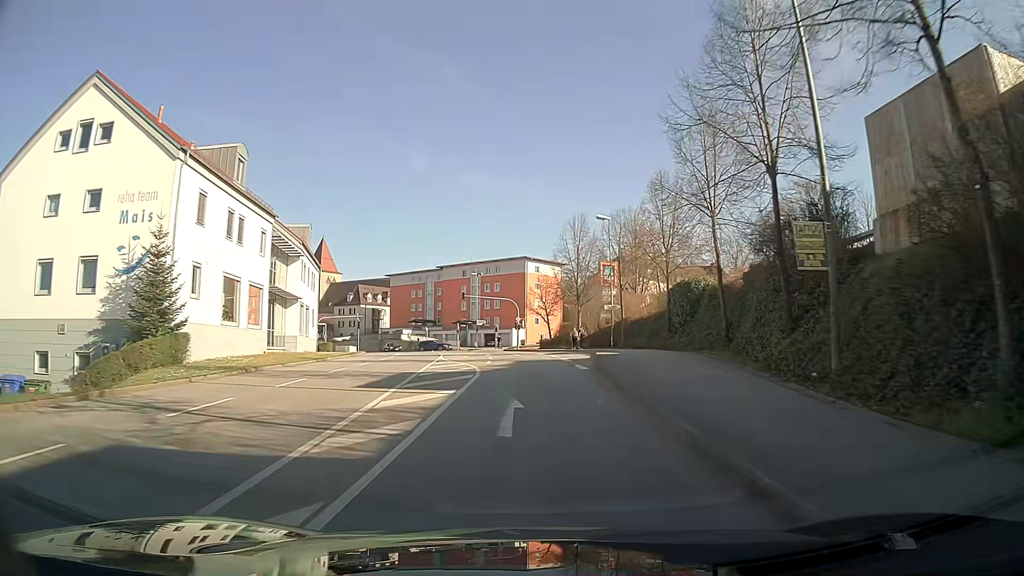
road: tertiary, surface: asphalt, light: Day
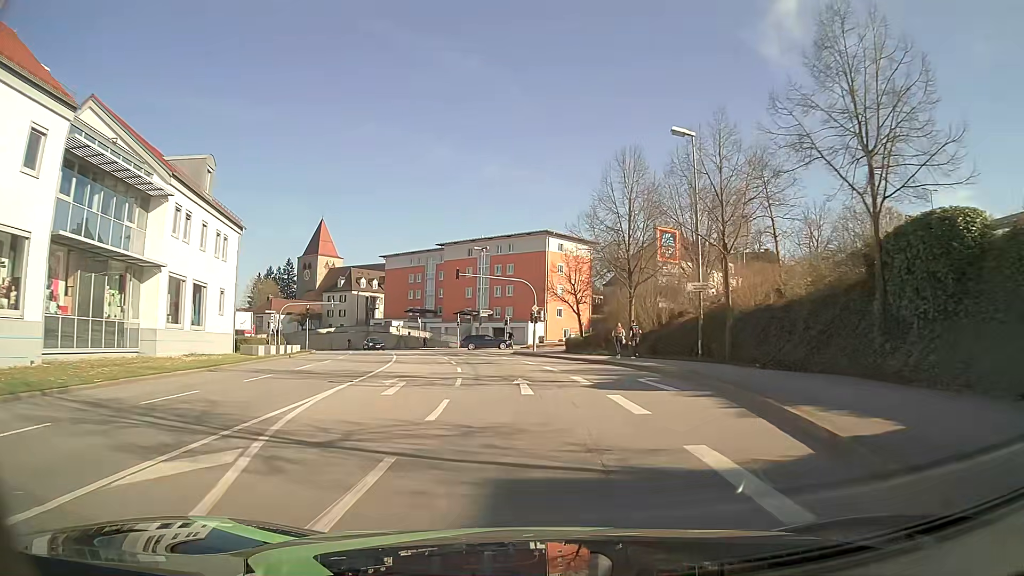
(-0.3, +22.8) m; -2°
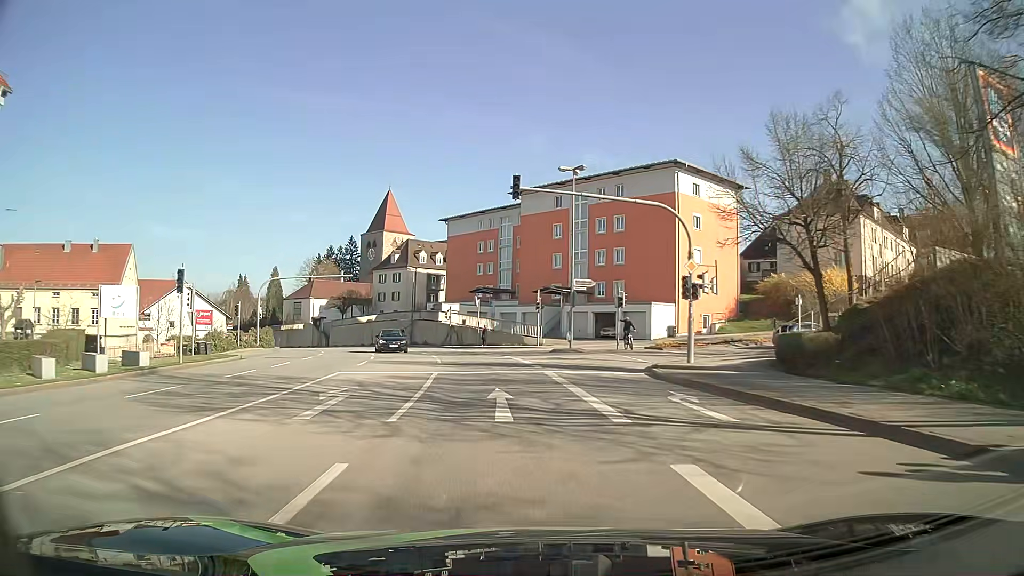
(-1.8, +30.7) m; -8°
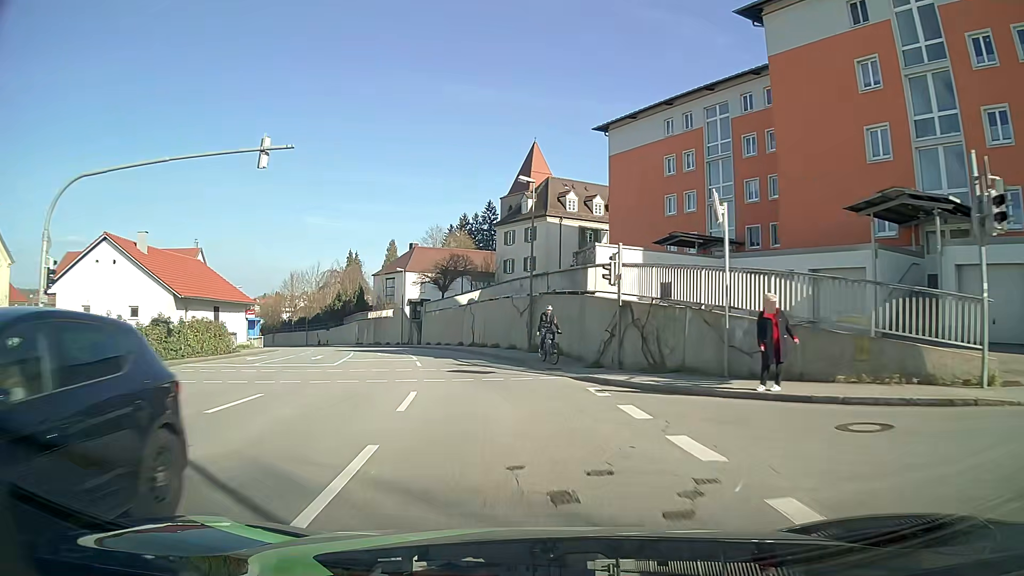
(-4.4, +38.6) m; -14°
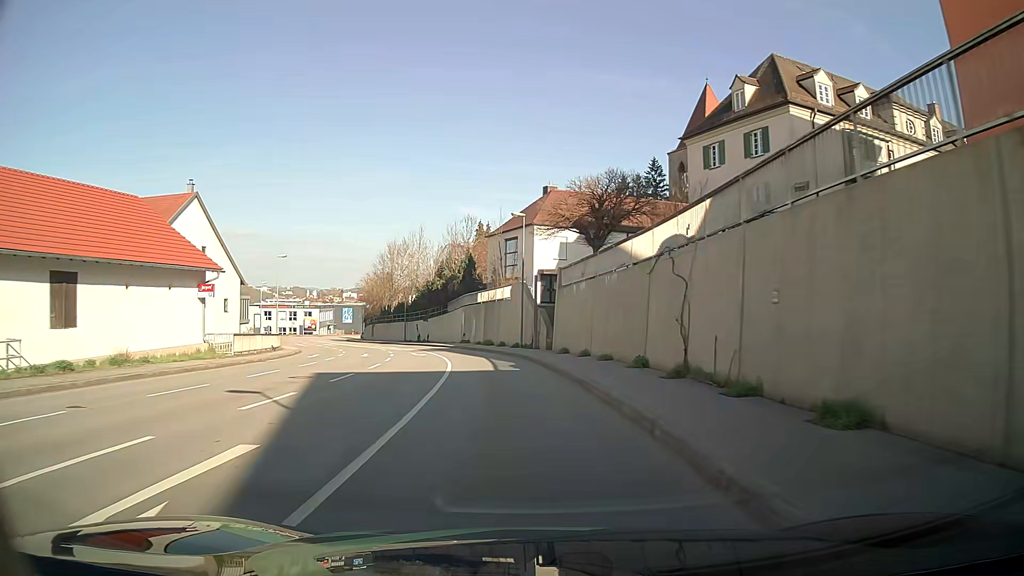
(-3.7, +30.9) m; -13°
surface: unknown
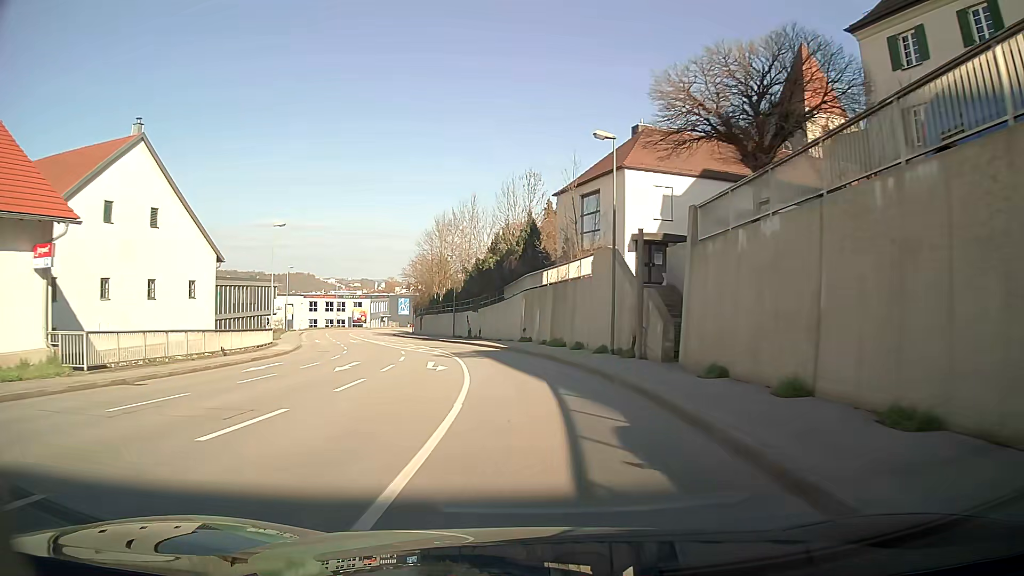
(-0.8, +15.6) m; -6°
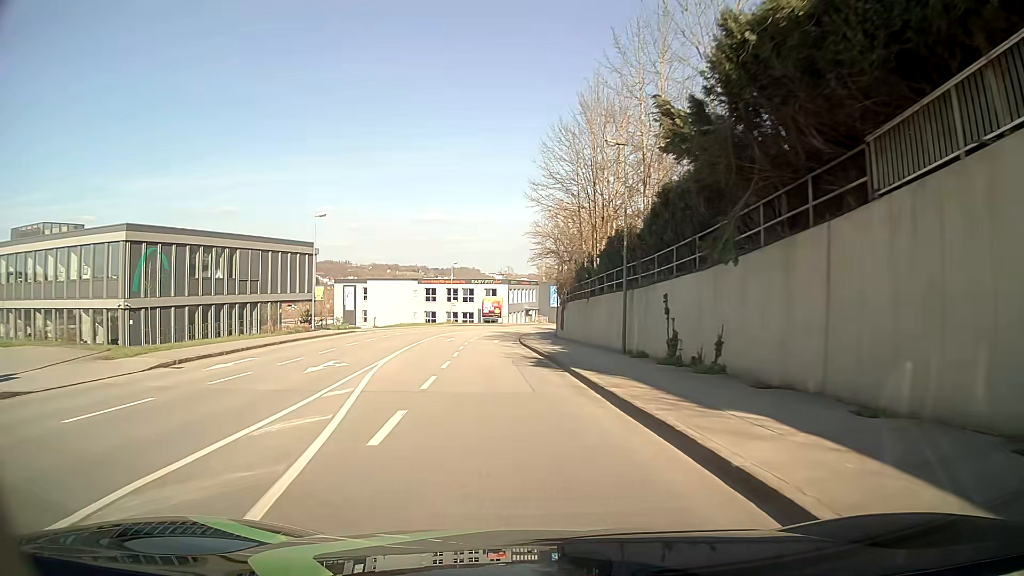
(-4.1, +38.6) m; -14°
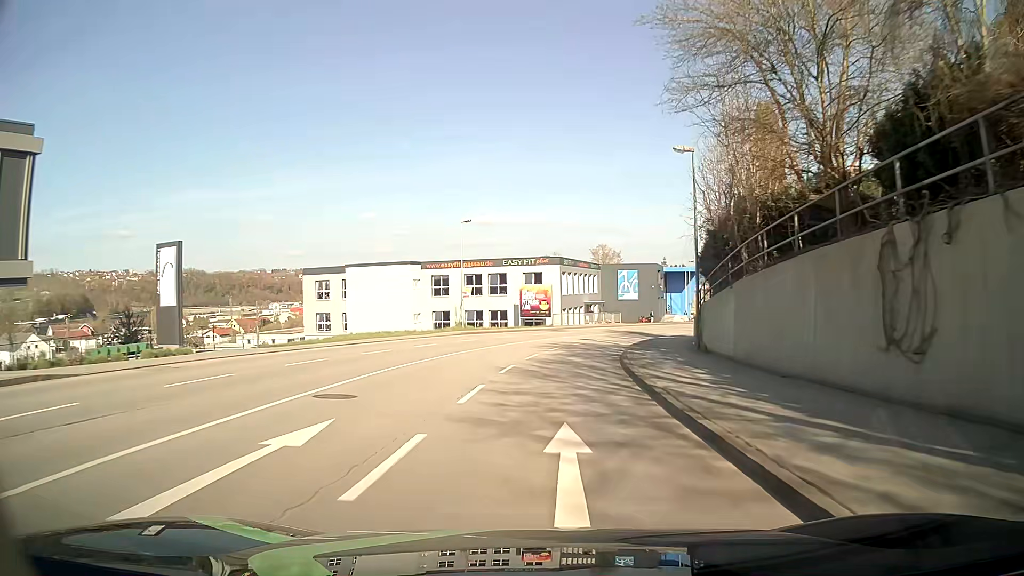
(-2.3, +38.3) m; -4°
(0, +10) (+1, +20) (+2, +30) (+4, +40) (+8, +49) (+12, +58) (+18, +66) (+25, +74) (+32, +80) (+40, +87) m
